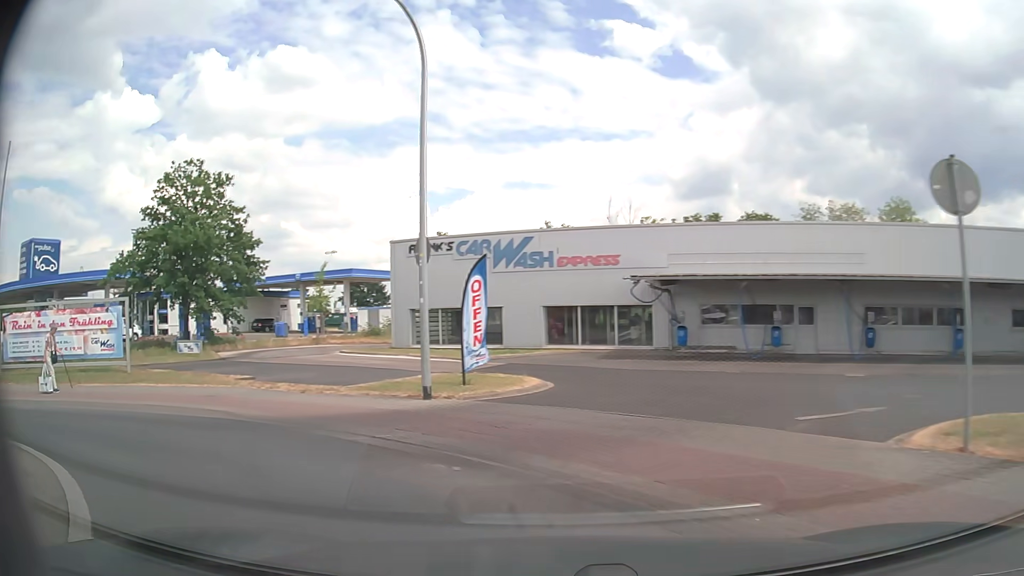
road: tertiary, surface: asphalt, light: Day
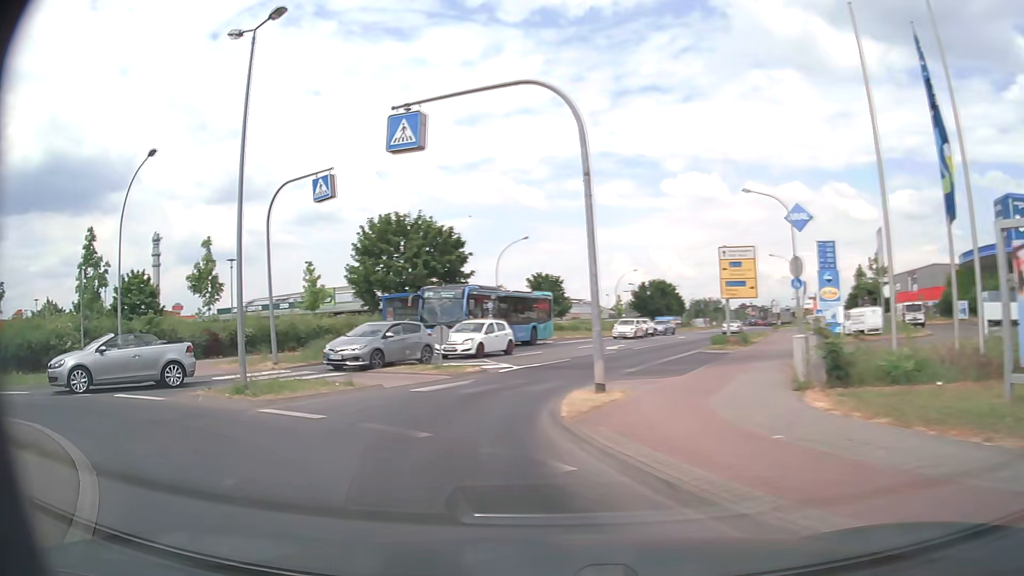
(-9.5, +10.6) m; -86°
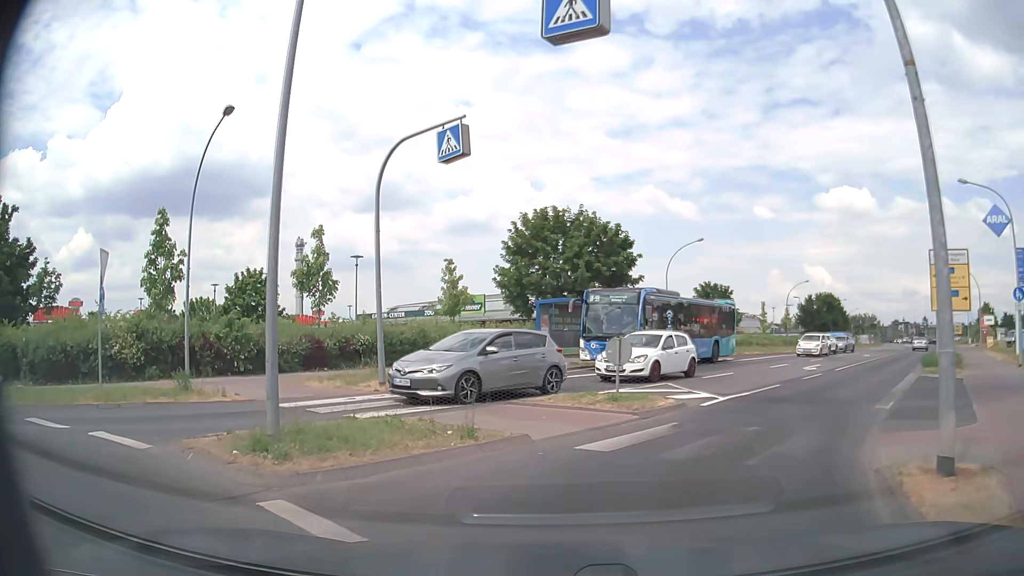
(-1.2, +6.1) m; -16°
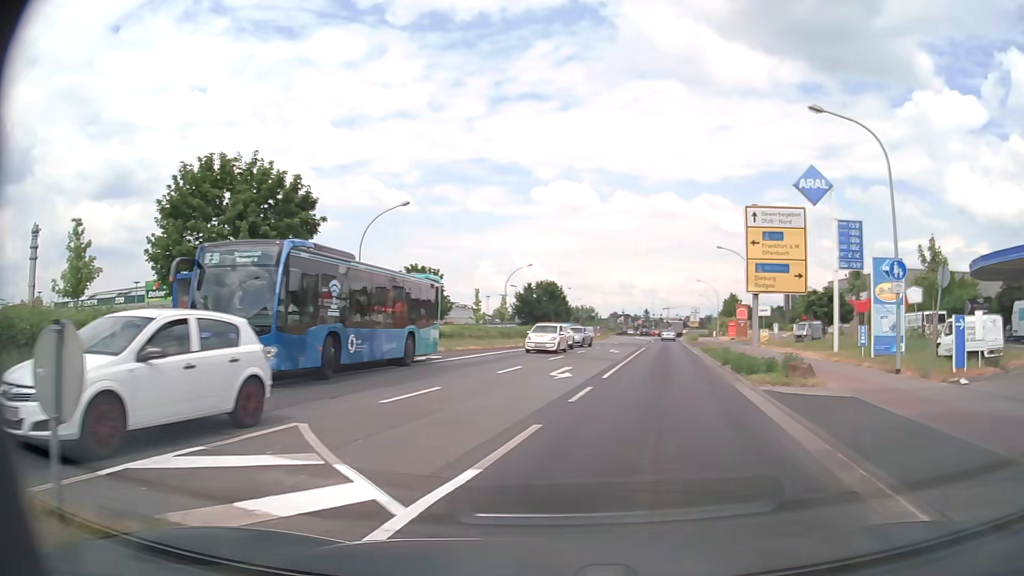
(+1.9, +10.1) m; +25°
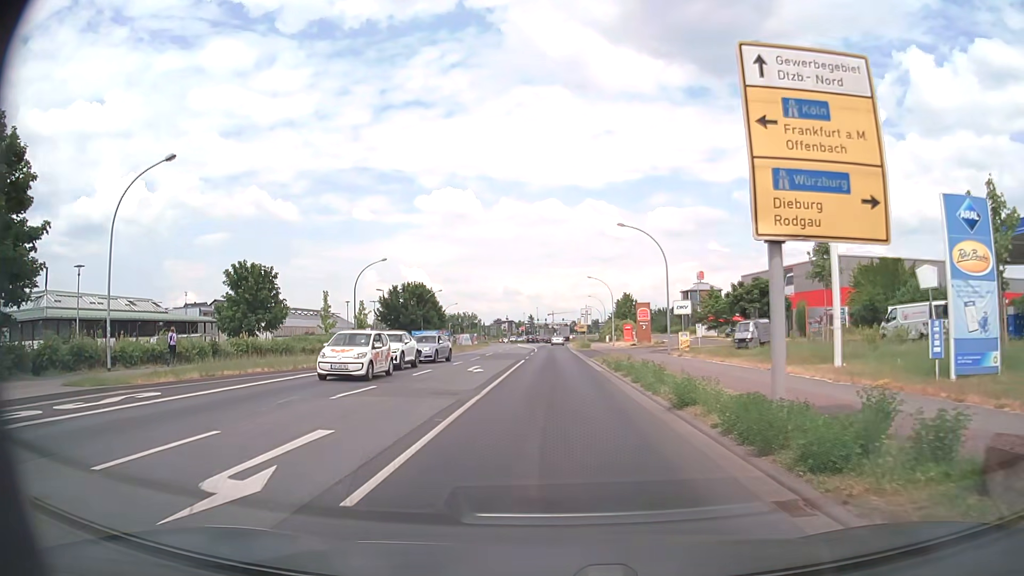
(+1.8, +13.3) m; +9°
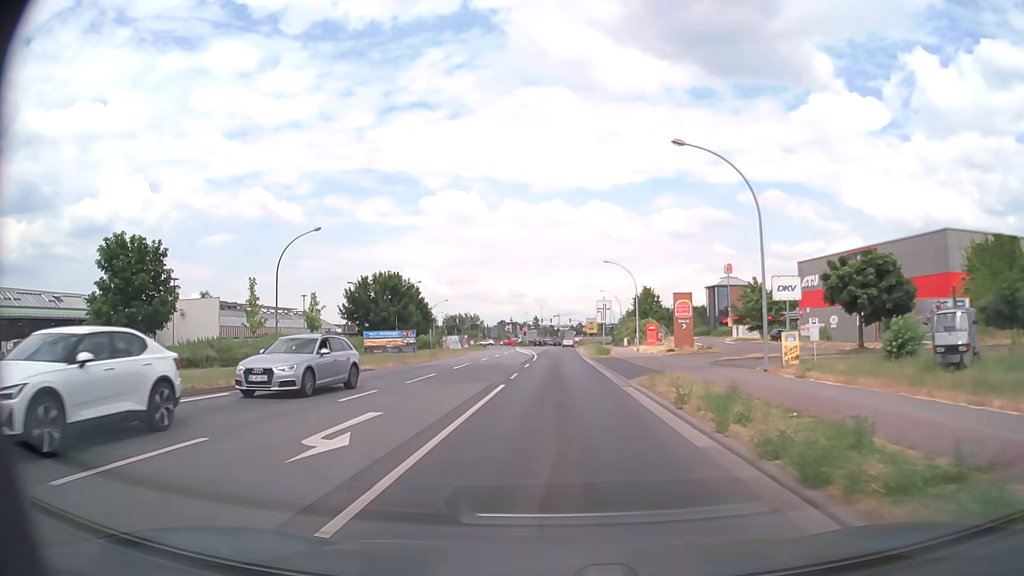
(+0.1, +18.0) m; 0°
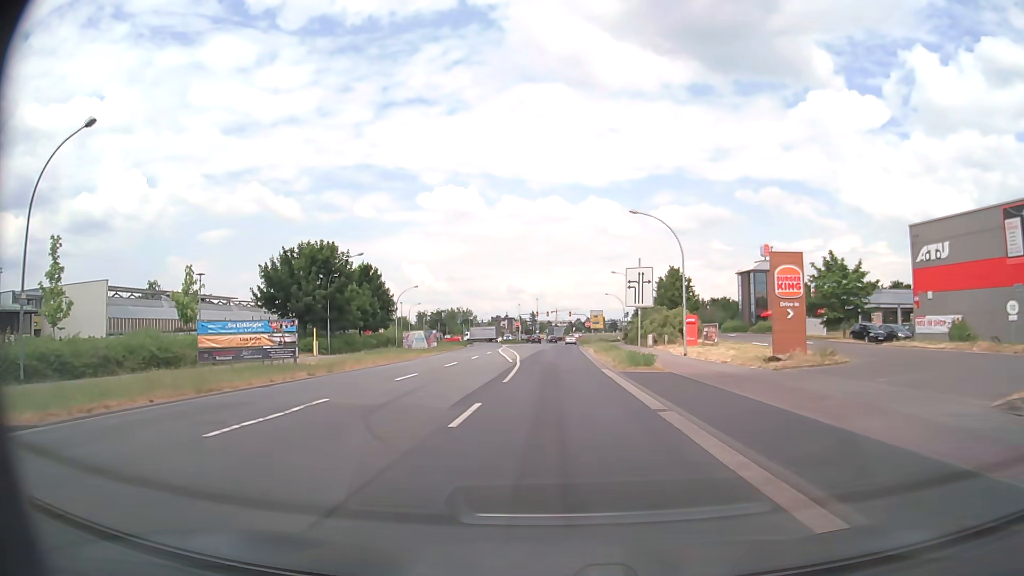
(+0.1, +22.2) m; +1°
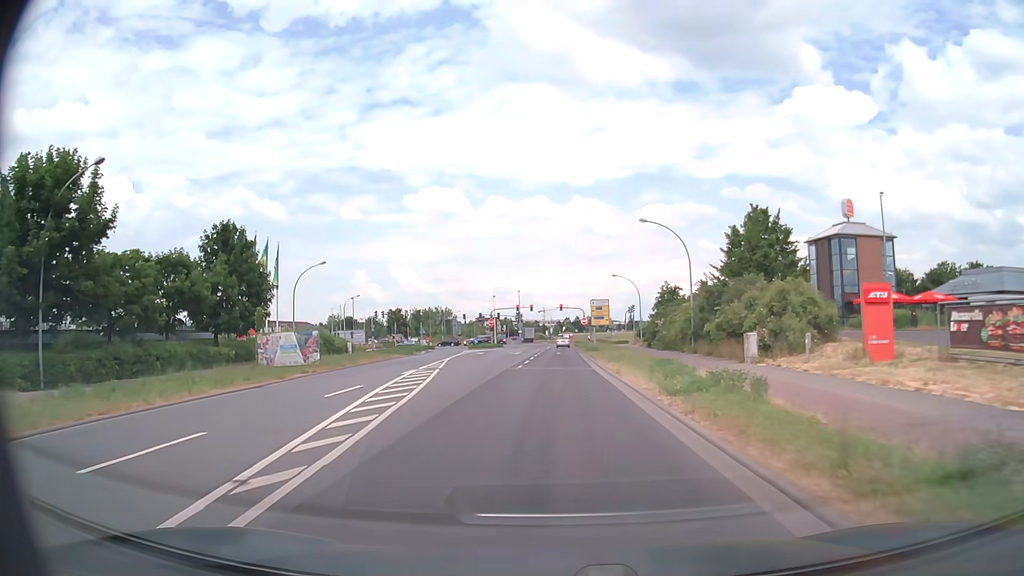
(+0.1, +31.6) m; +1°
